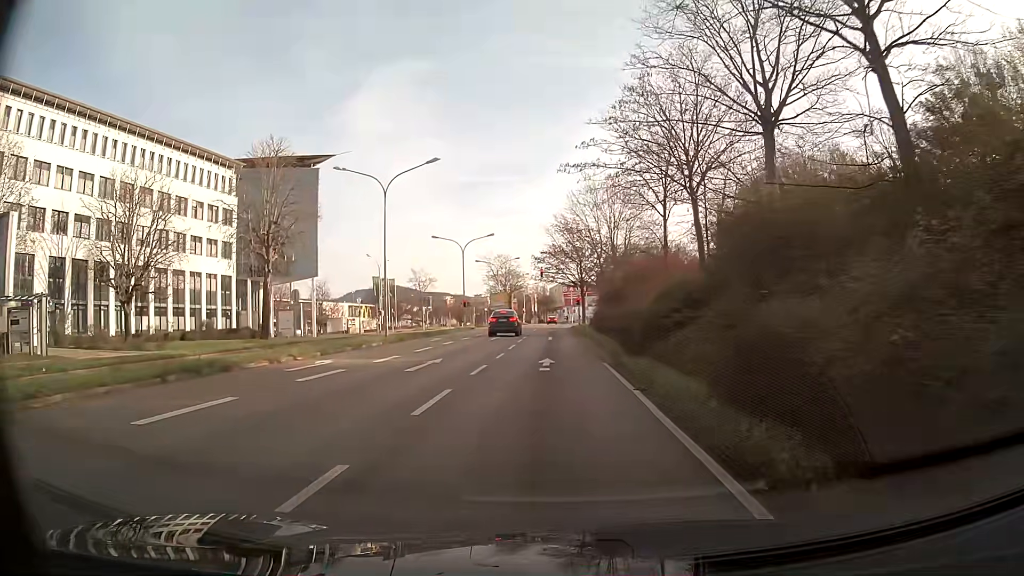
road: primary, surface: asphalt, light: Day
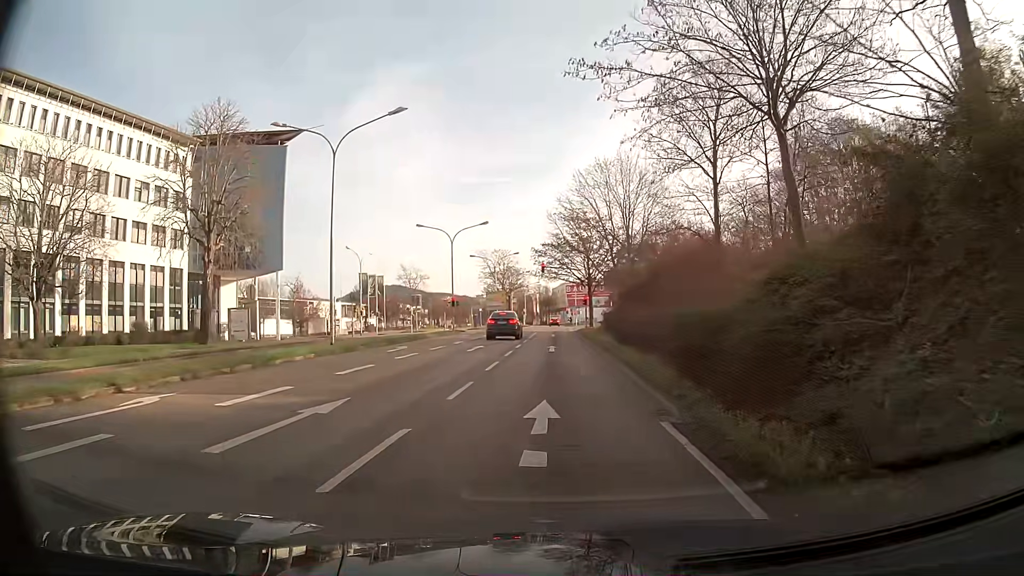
(0.0, +9.8) m; 0°
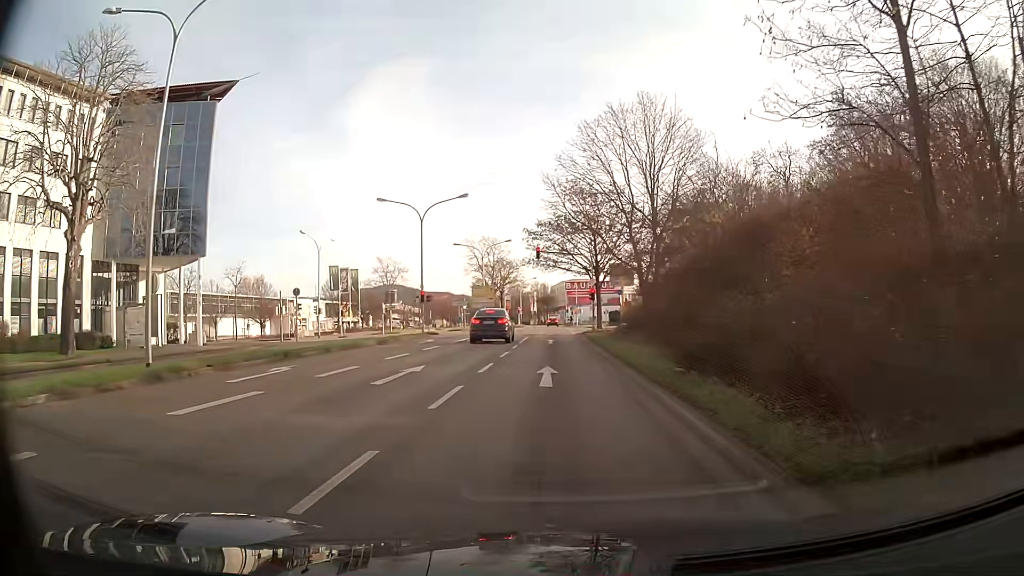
(0.0, +13.6) m; 0°
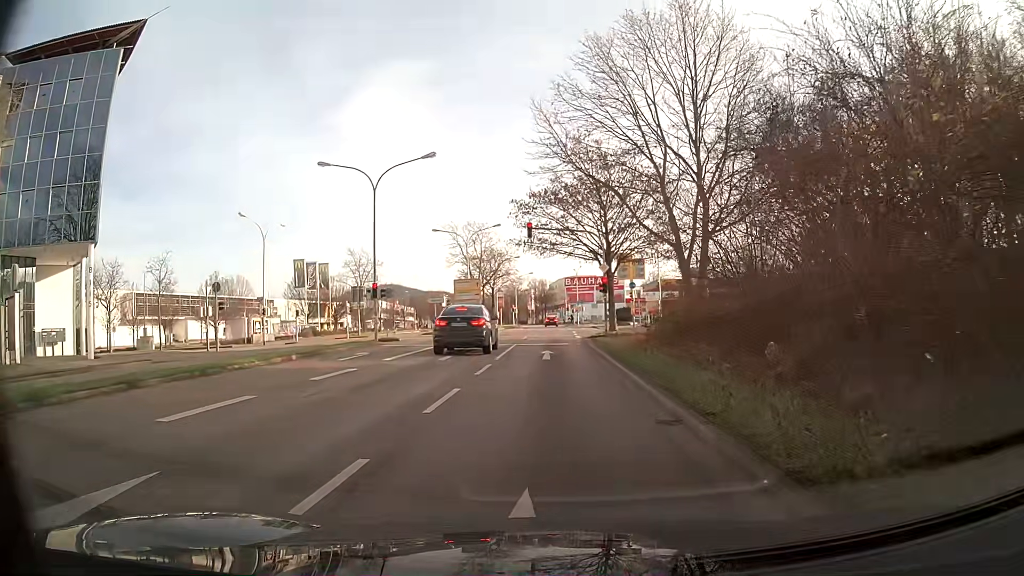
(0.0, +12.4) m; 0°
(0, +10) (0, +20) (0, +30) (0, +40) (0, +50) (0, +60) (0, +70) (0, +80) (0, +90) (-1, +100) m
